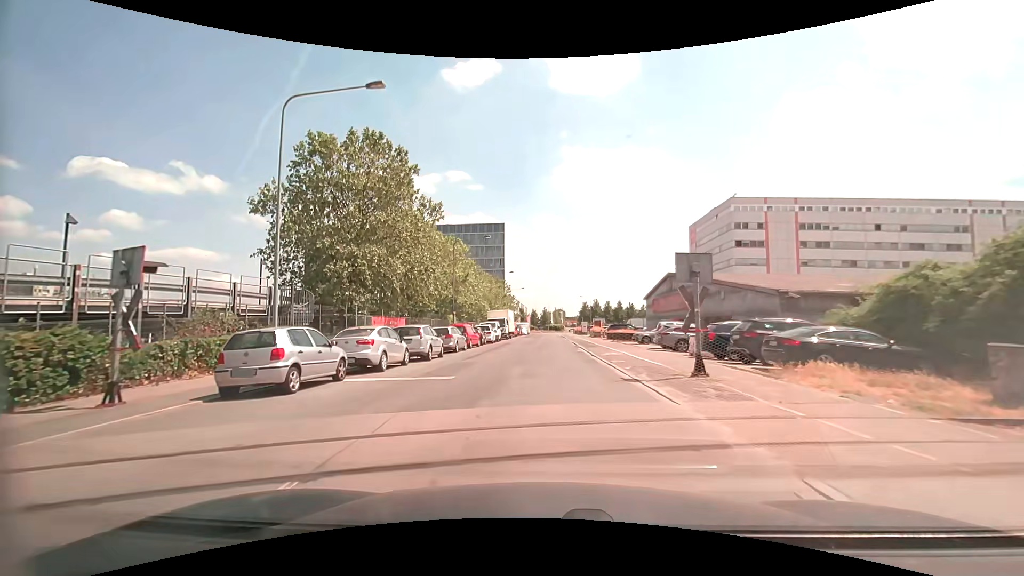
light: Day
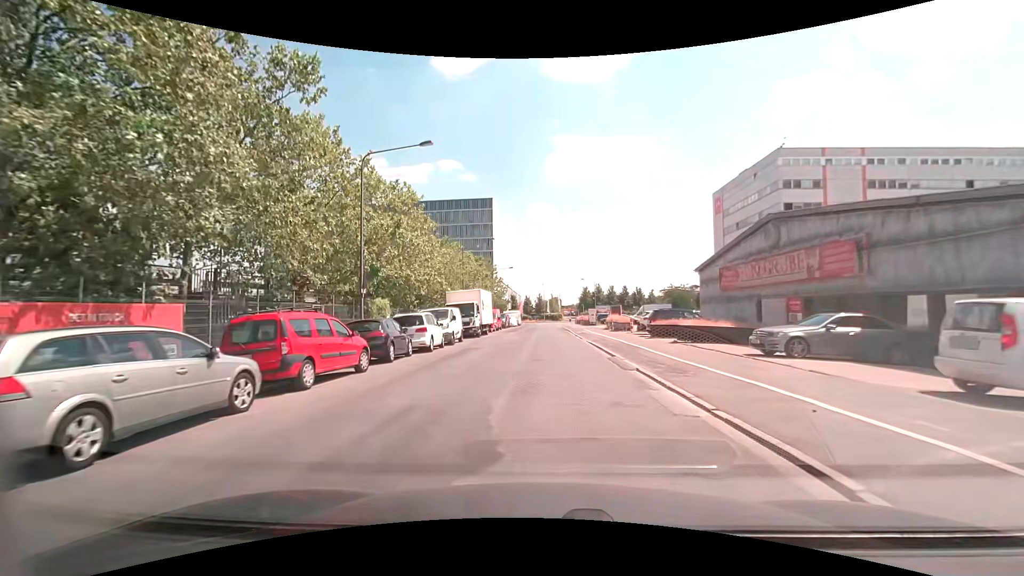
(0.0, +22.3) m; +1°
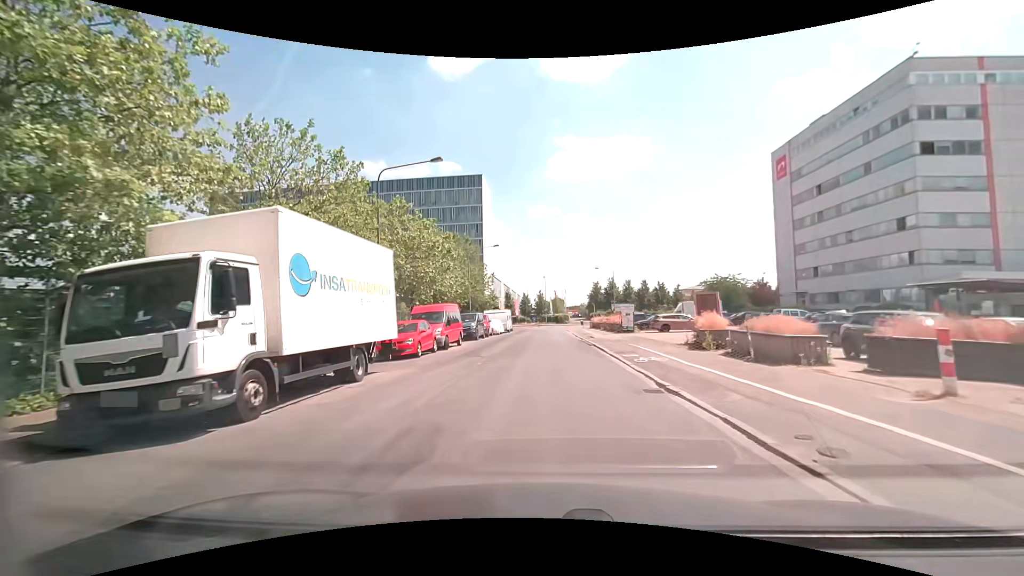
(-0.1, +27.6) m; 0°
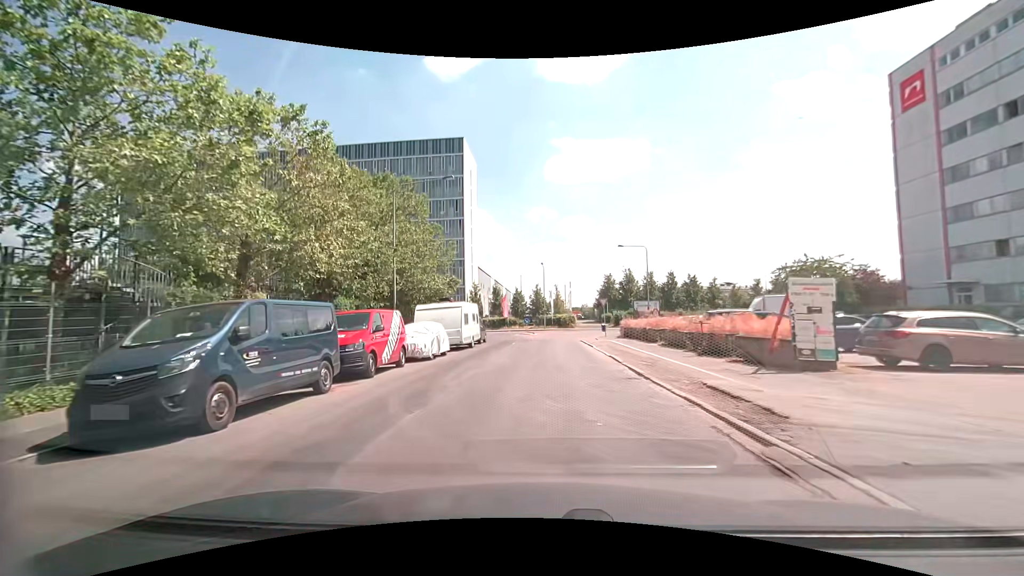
(0.0, +27.7) m; 0°
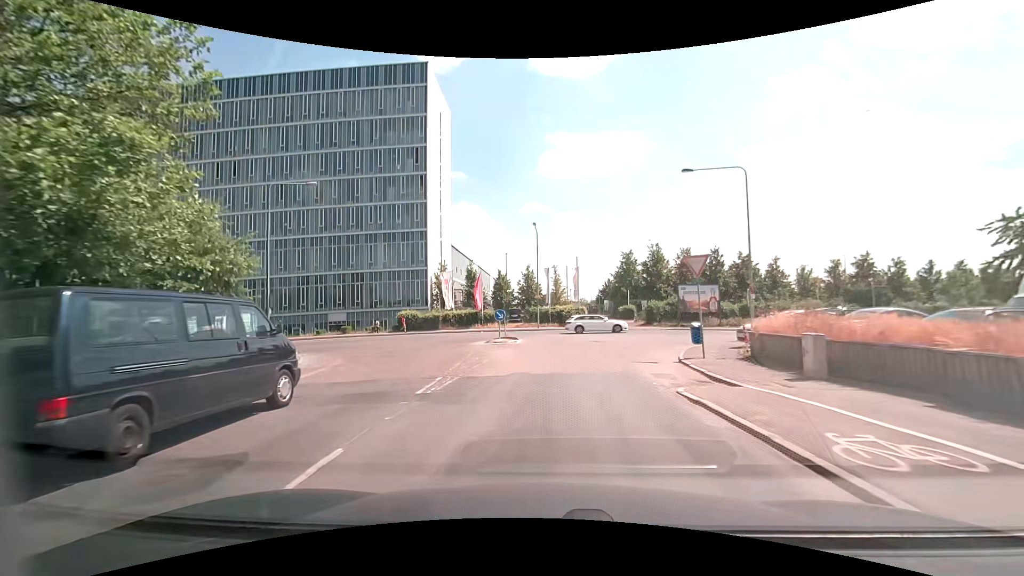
(+0.2, +27.4) m; +1°
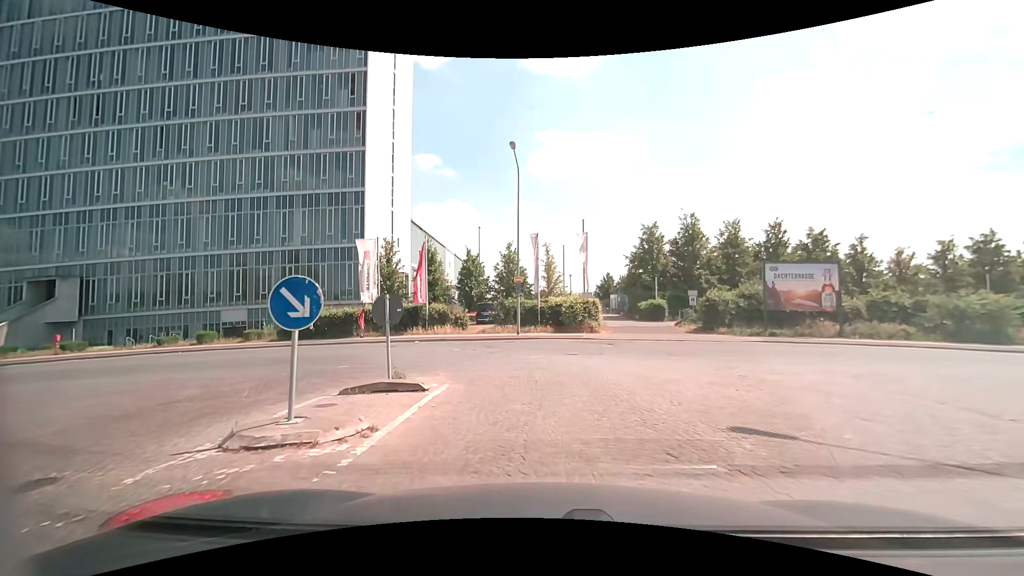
(+0.2, +20.4) m; 0°
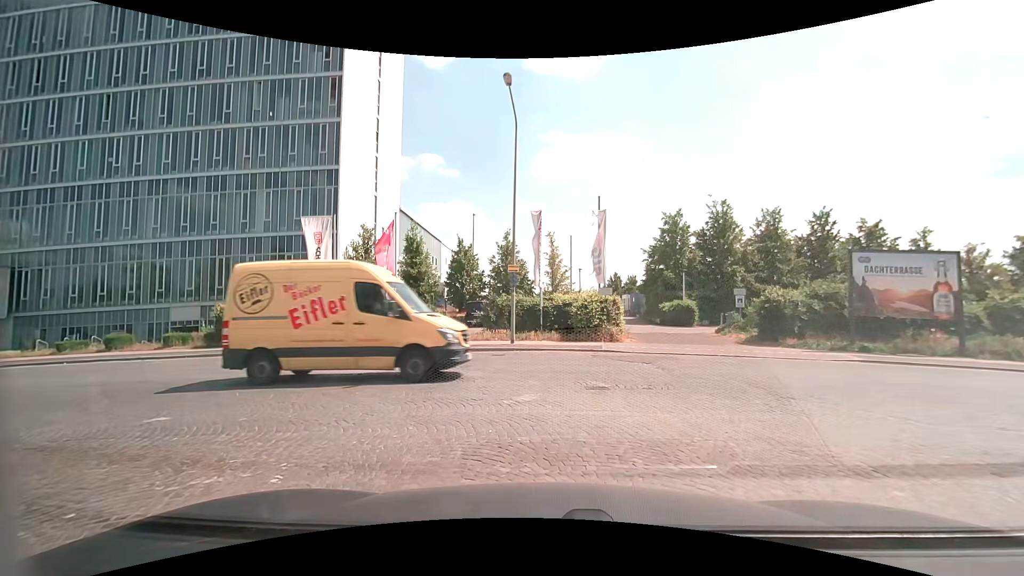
(0.0, +6.9) m; 0°
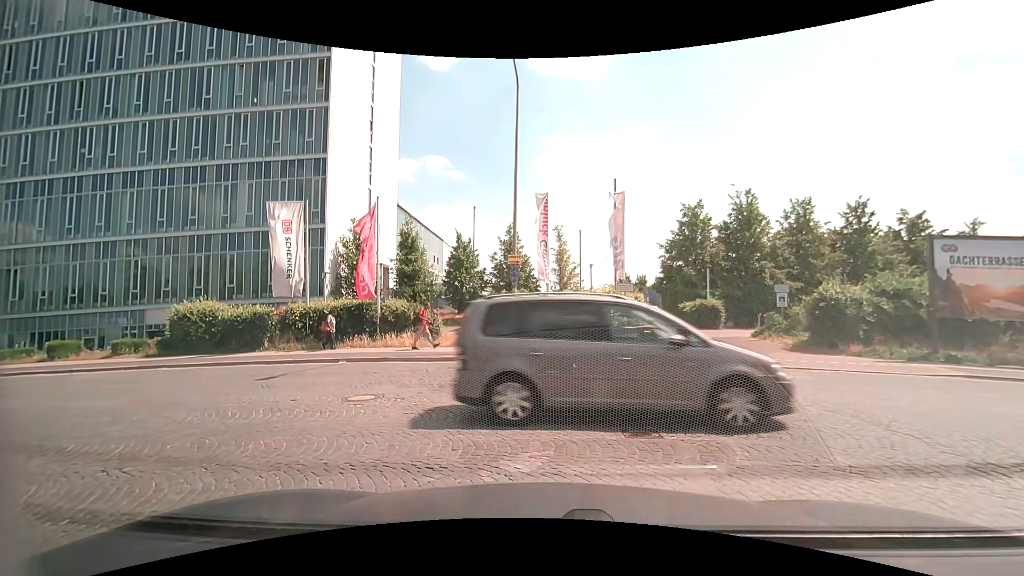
(0.0, +3.3) m; +1°
